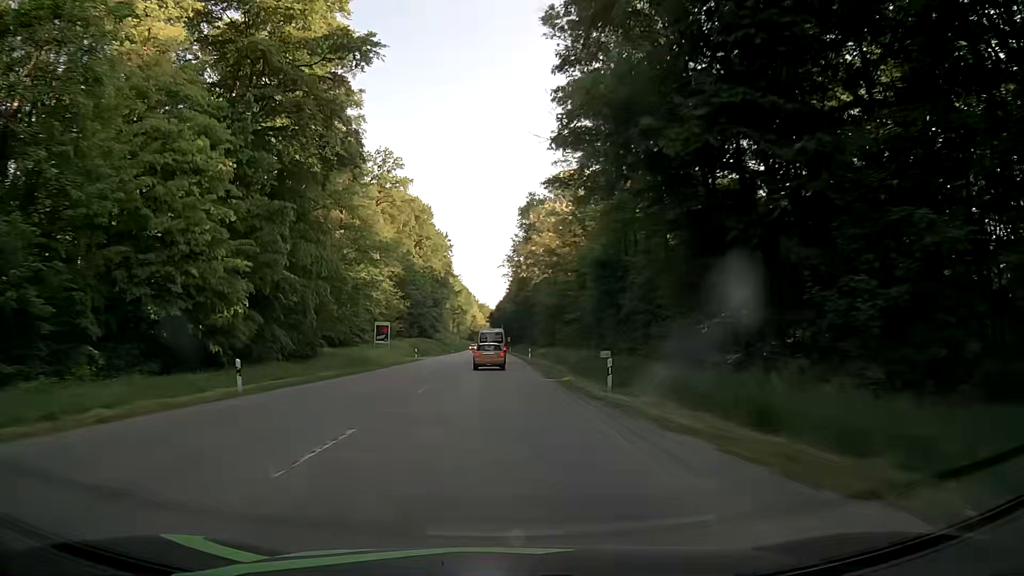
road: secondary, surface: asphalt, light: Day
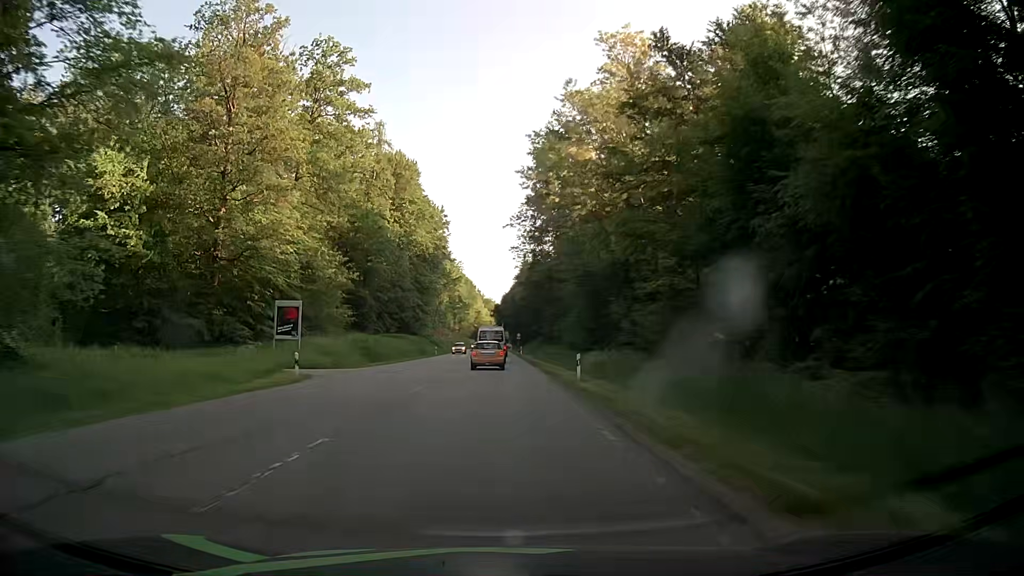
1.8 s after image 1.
(0.0, +37.3) m; 0°
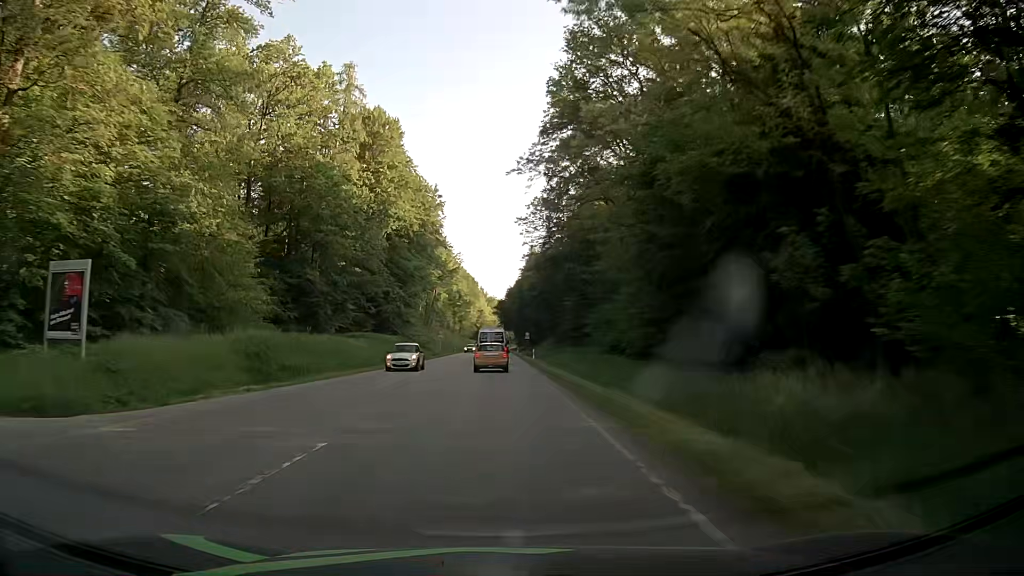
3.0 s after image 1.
(-0.1, +24.3) m; 0°
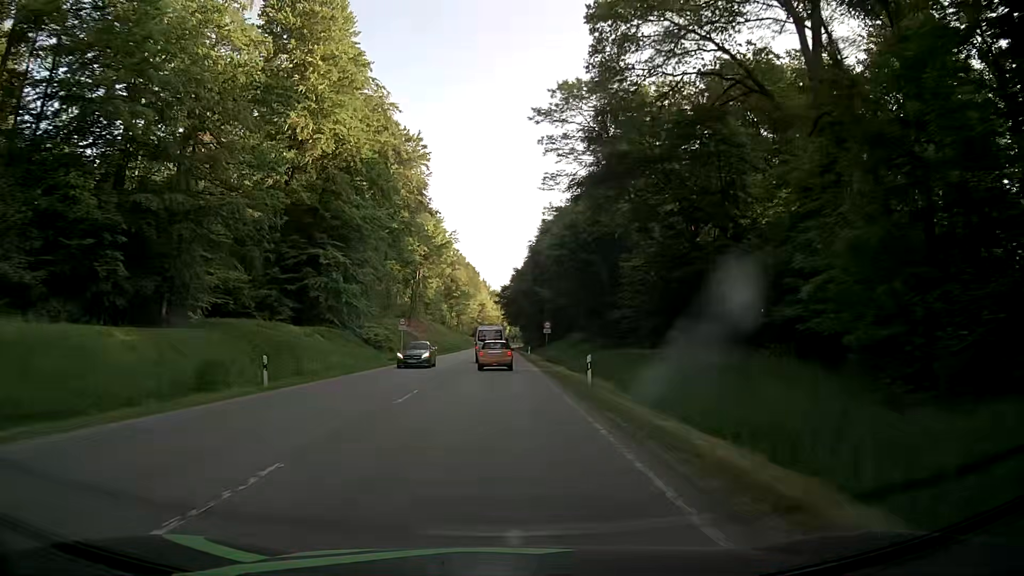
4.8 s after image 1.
(-0.2, +36.0) m; -1°
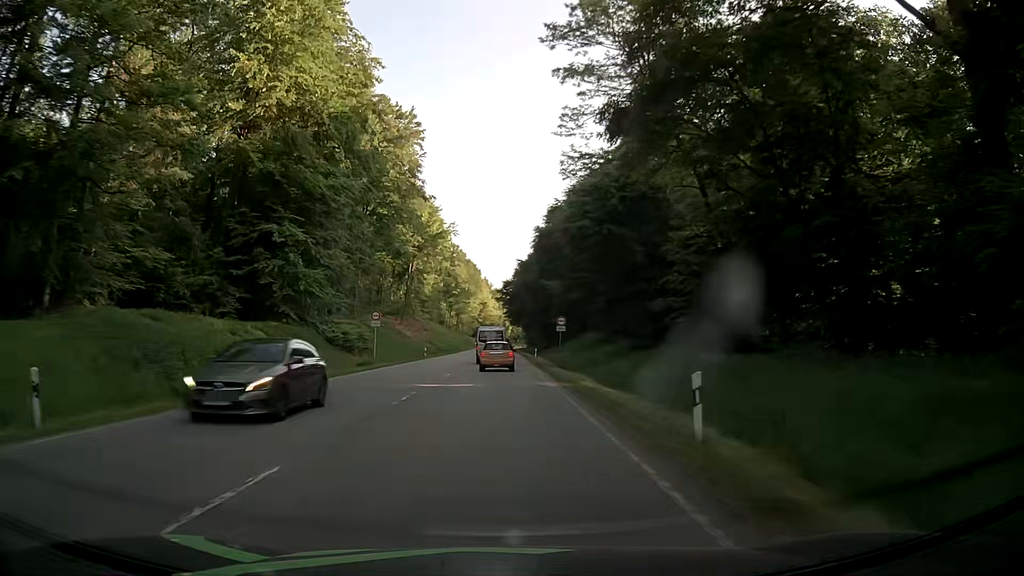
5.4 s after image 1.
(0.0, +11.8) m; 0°
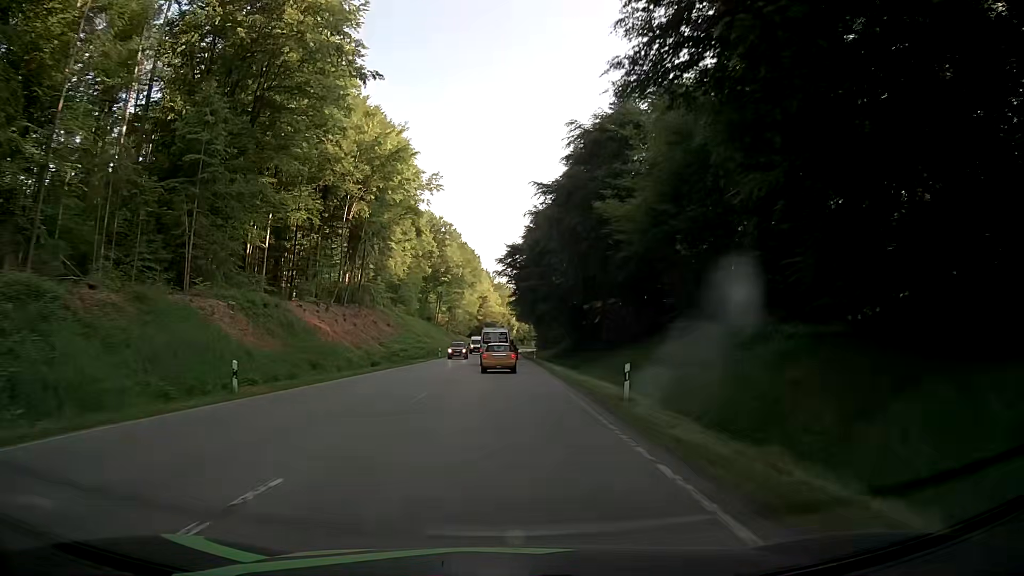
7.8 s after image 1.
(-0.4, +46.2) m; 0°
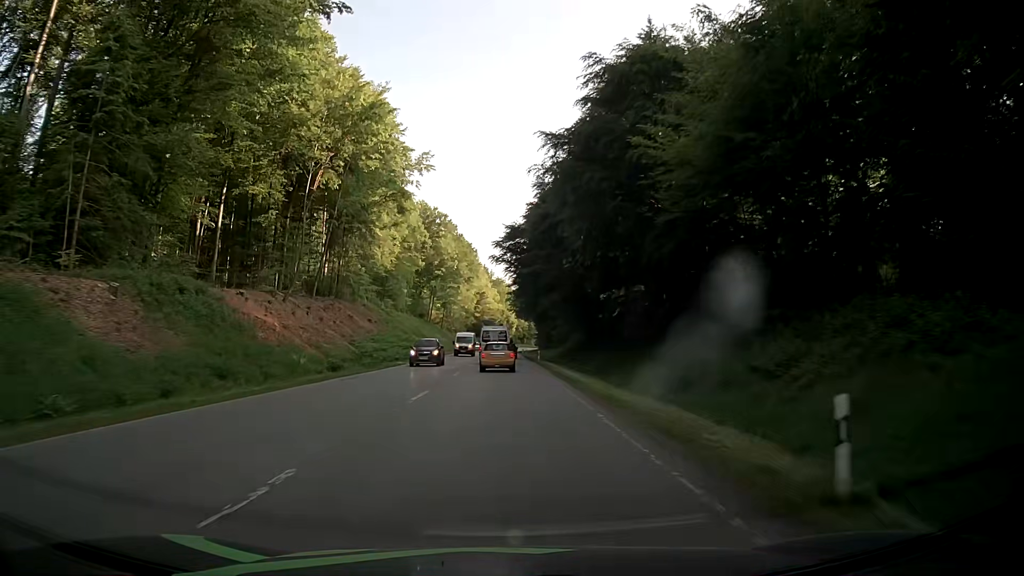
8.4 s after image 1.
(-0.1, +11.6) m; 0°
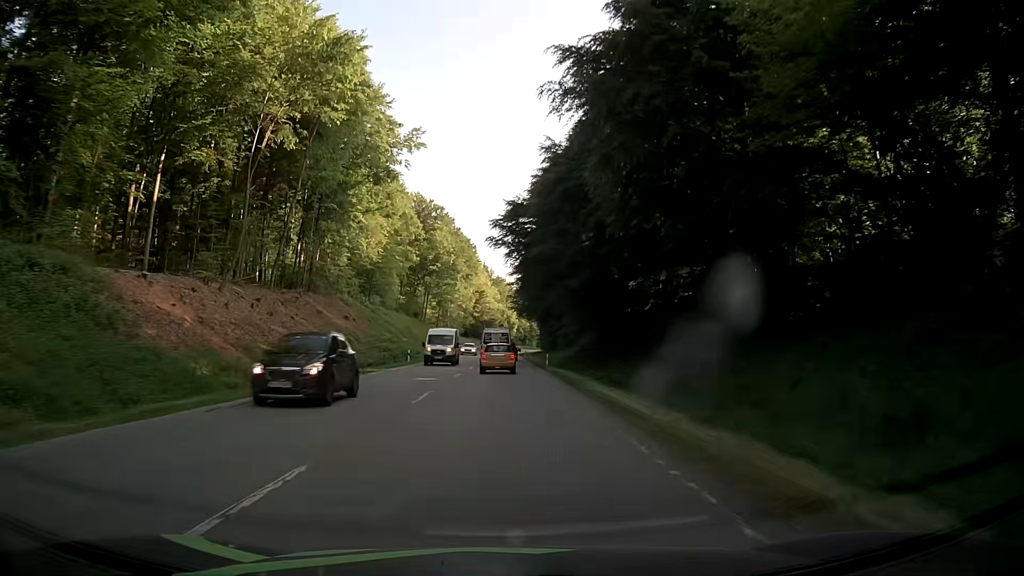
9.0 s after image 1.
(0.0, +11.7) m; 0°
(0, +10) (0, +20) (0, +30) (0, +40) (0, +50) (0, +60) (+1, +70) (+1, +80) (+1, +90) (+1, +100) m
